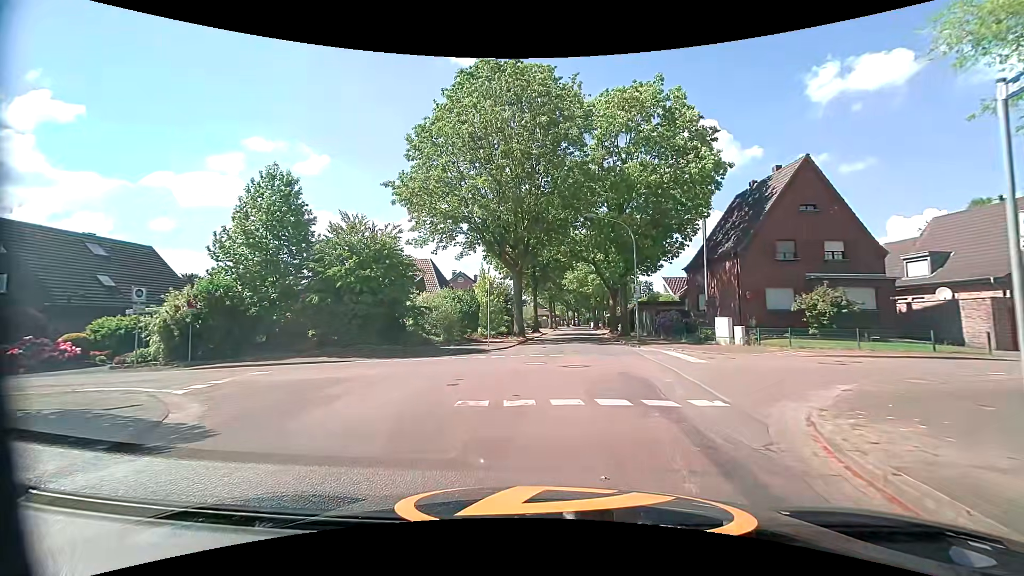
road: tertiary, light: Day
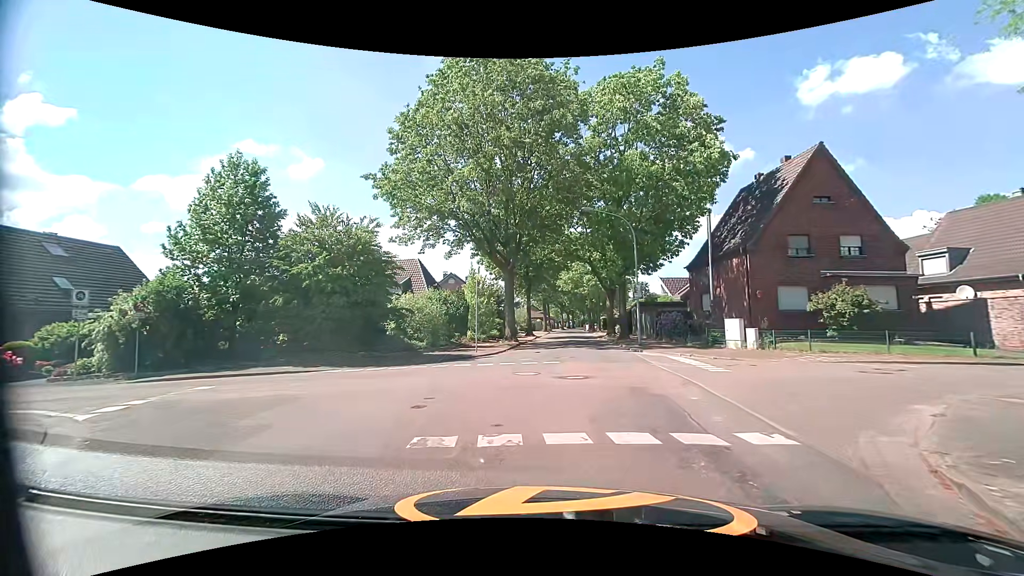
(+0.1, +2.3) m; +2°
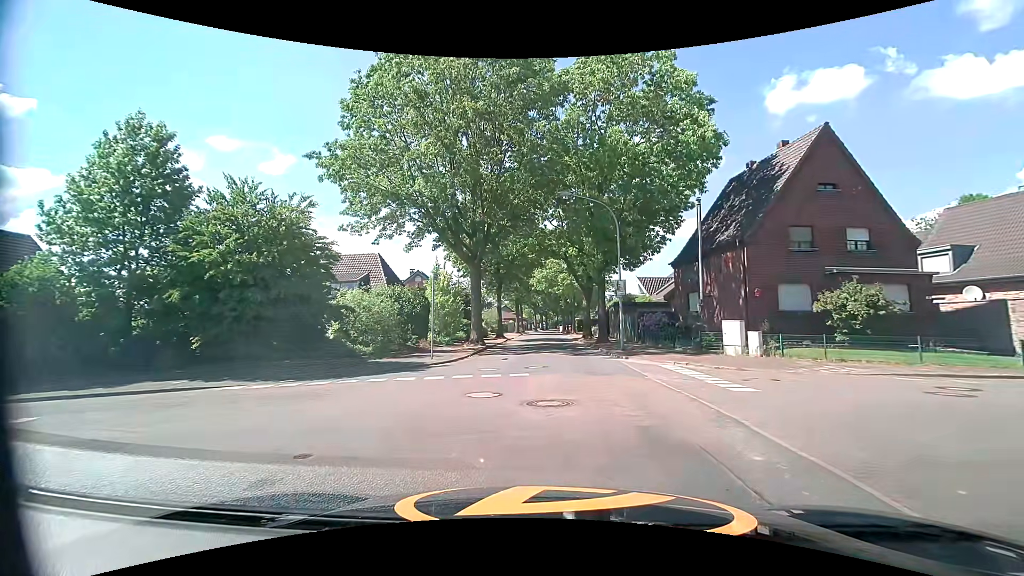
(+0.1, +3.6) m; +3°
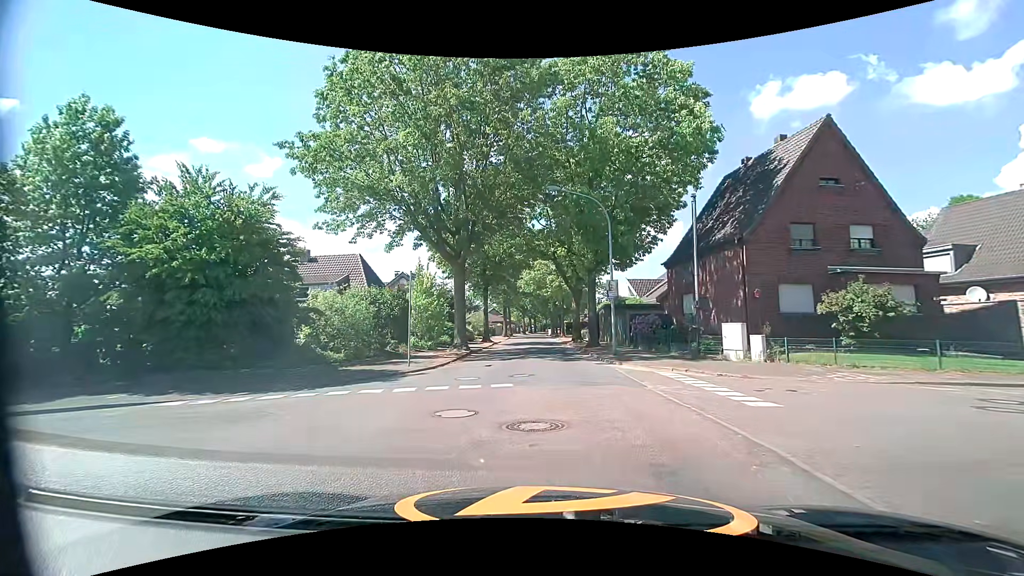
(0.0, +1.6) m; +2°
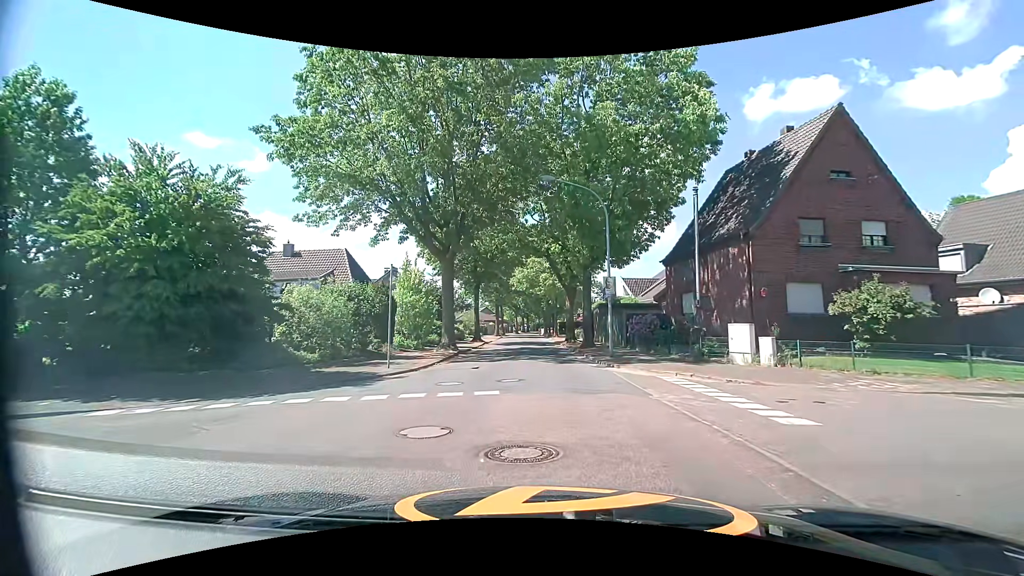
(0.0, +1.5) m; 0°
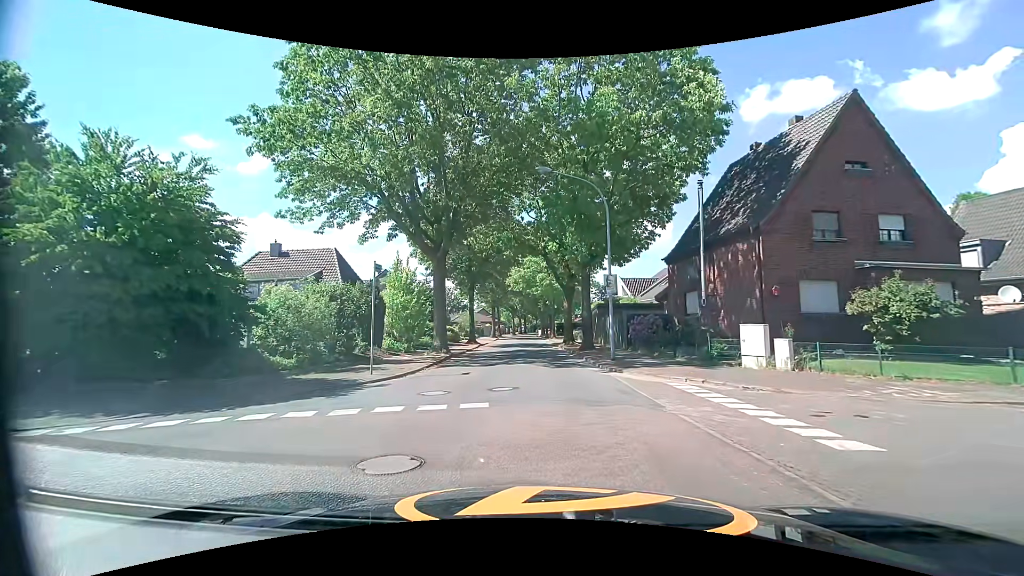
(0.0, +1.3) m; +1°
